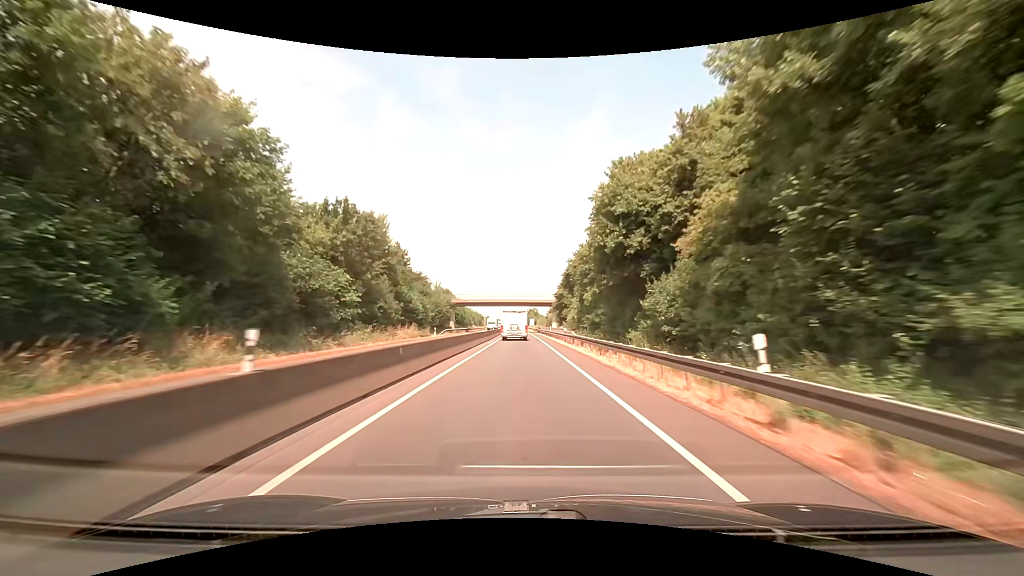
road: trunk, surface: asphalt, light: Day
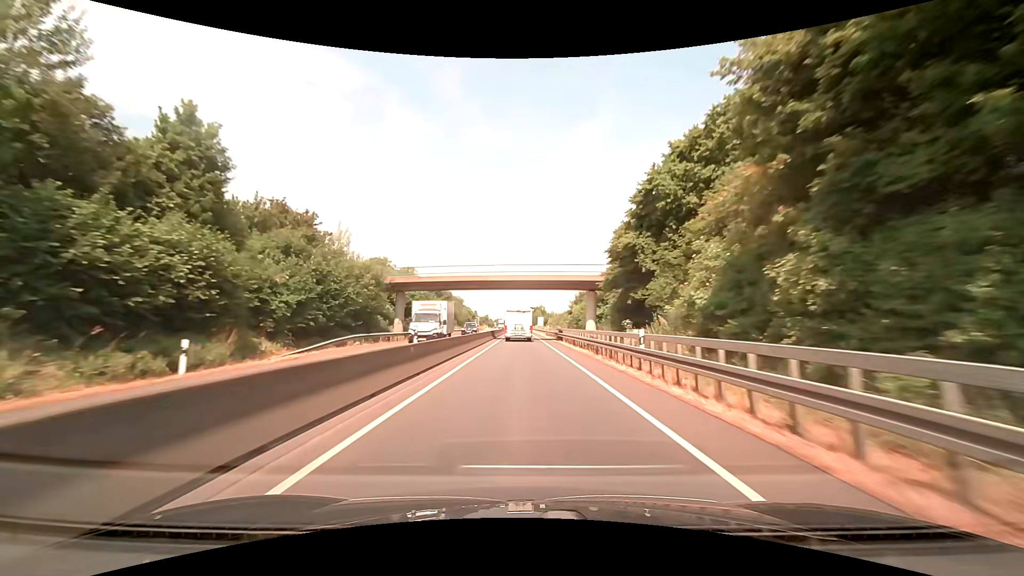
(+0.2, +44.4) m; 0°
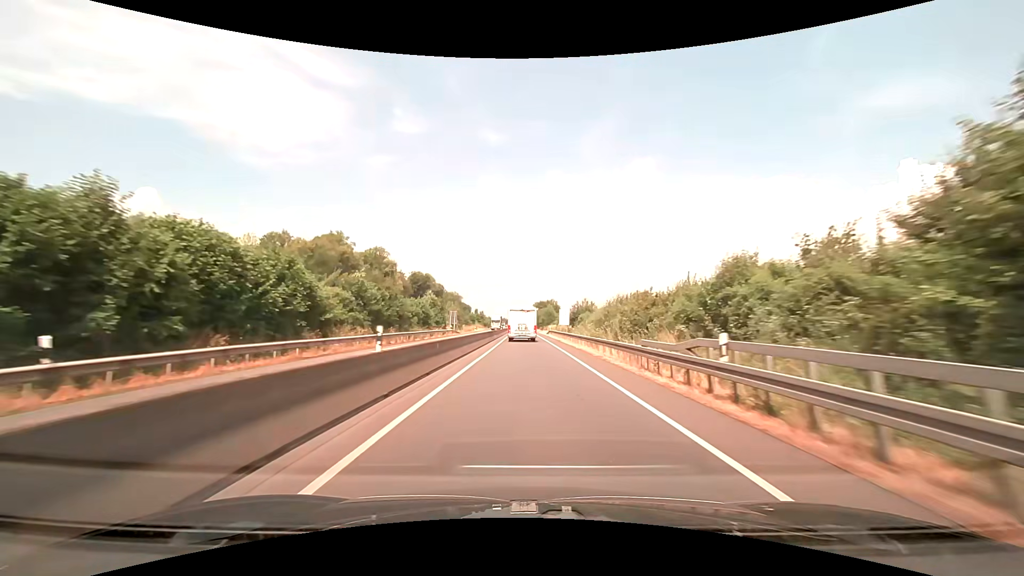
(-0.5, +57.3) m; -1°
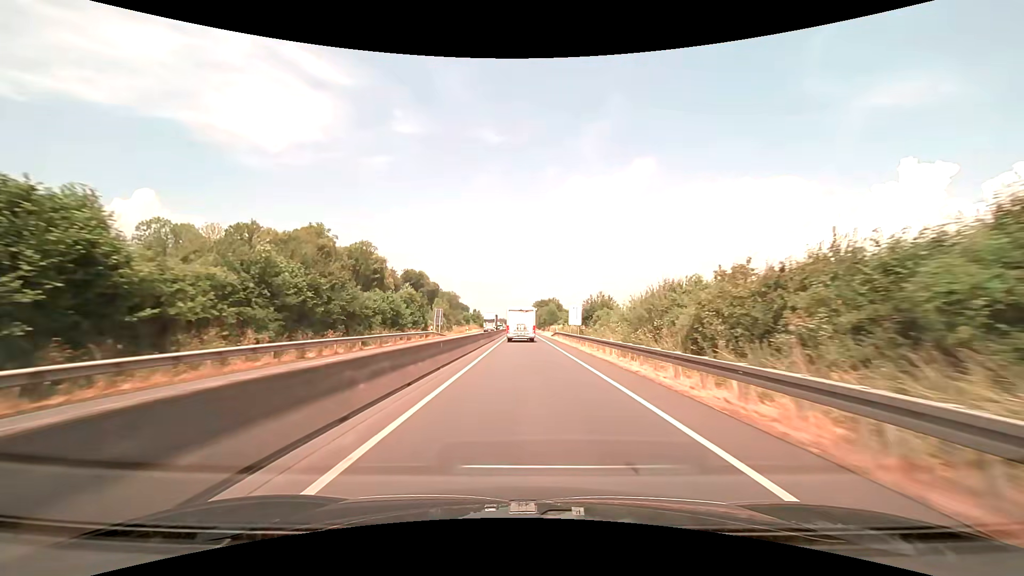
(+0.1, +14.2) m; 0°
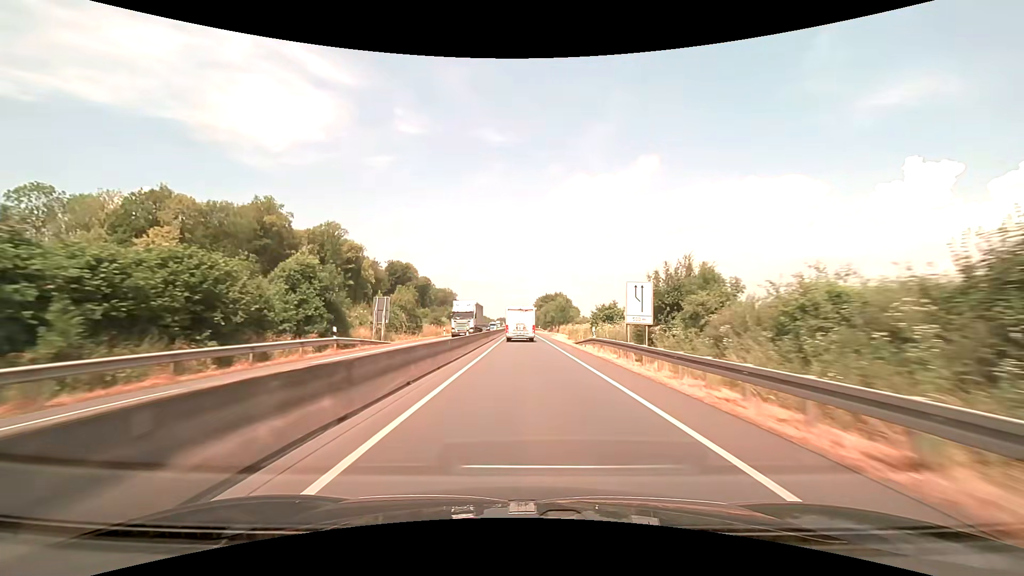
(-0.1, +28.2) m; 0°
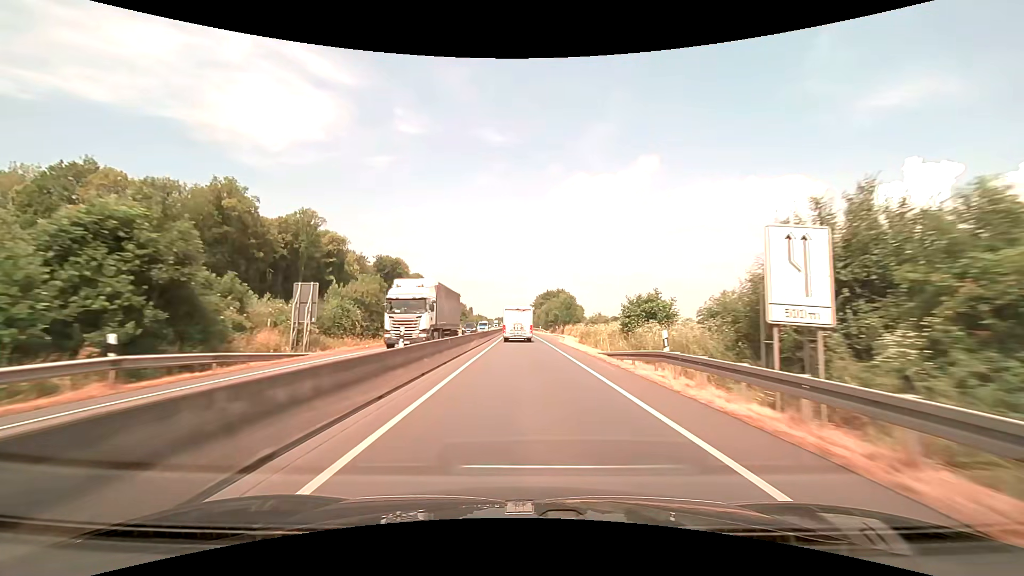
(0.0, +14.0) m; 0°
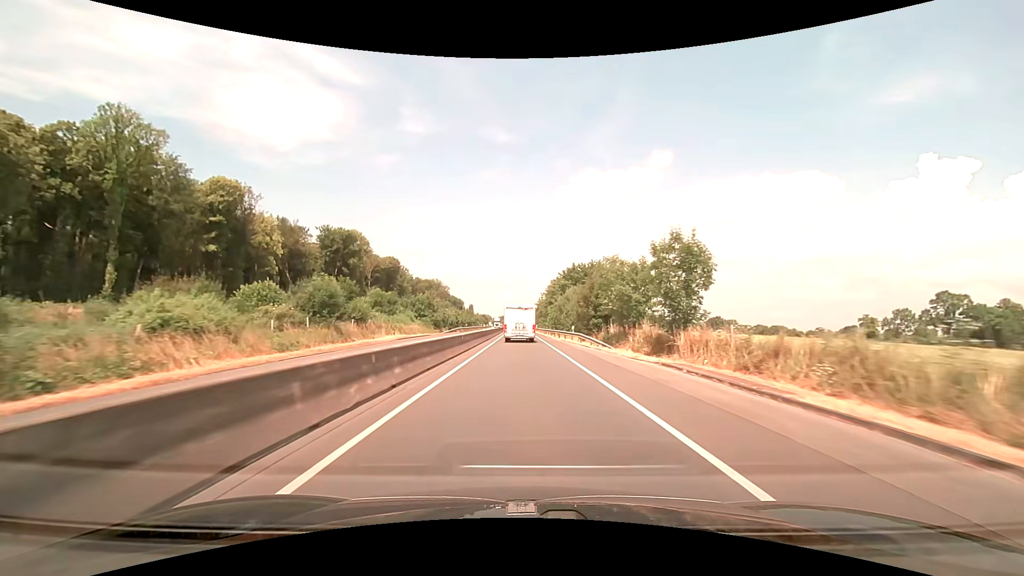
(-0.3, +54.8) m; -1°
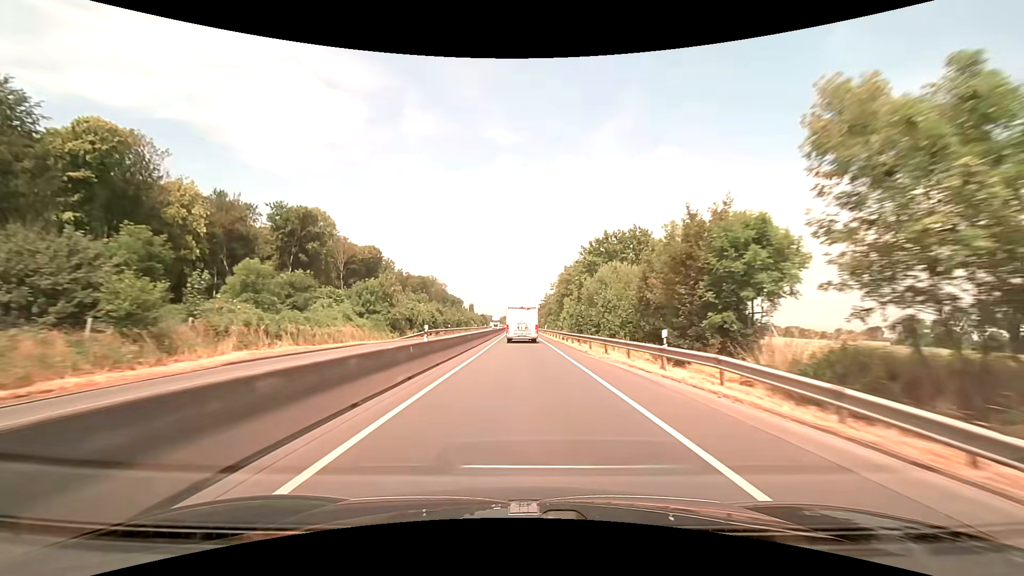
(-0.1, +26.5) m; 0°
(0, +10) (0, +20) (0, +30) (0, +40) (0, +50) (0, +60) (-1, +70) (-1, +80) (-1, +90) (-1, +100) m
